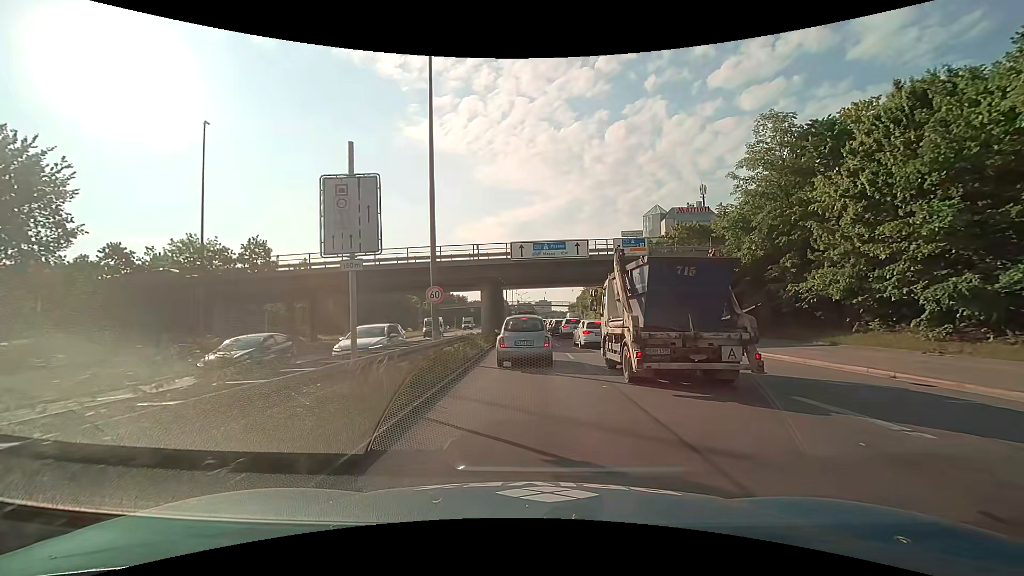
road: trunk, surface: asphalt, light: Day
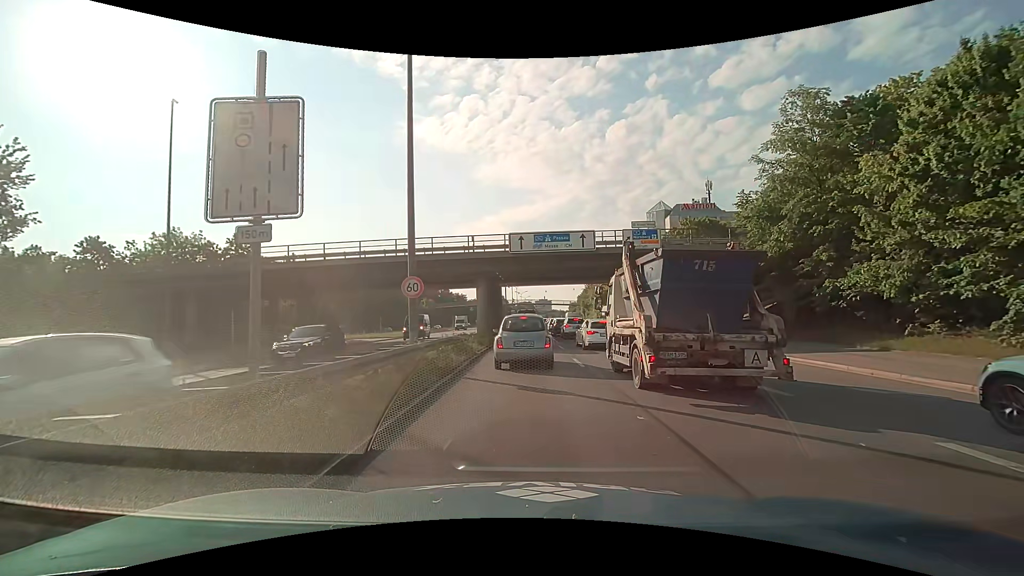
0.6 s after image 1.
(0.0, +3.2) m; -2°
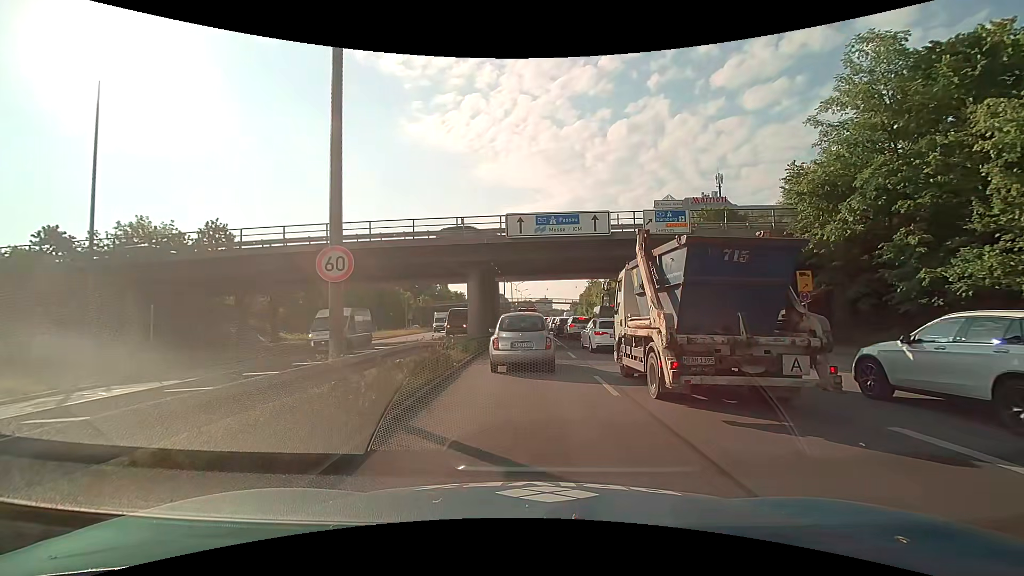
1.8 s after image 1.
(+0.1, +5.4) m; +1°
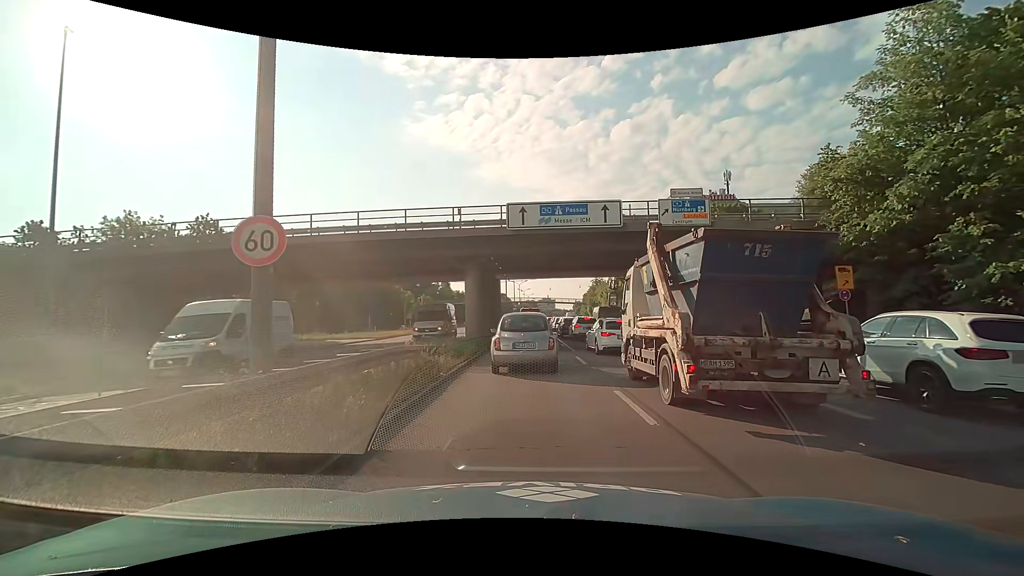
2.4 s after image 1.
(0.0, +2.4) m; +2°
